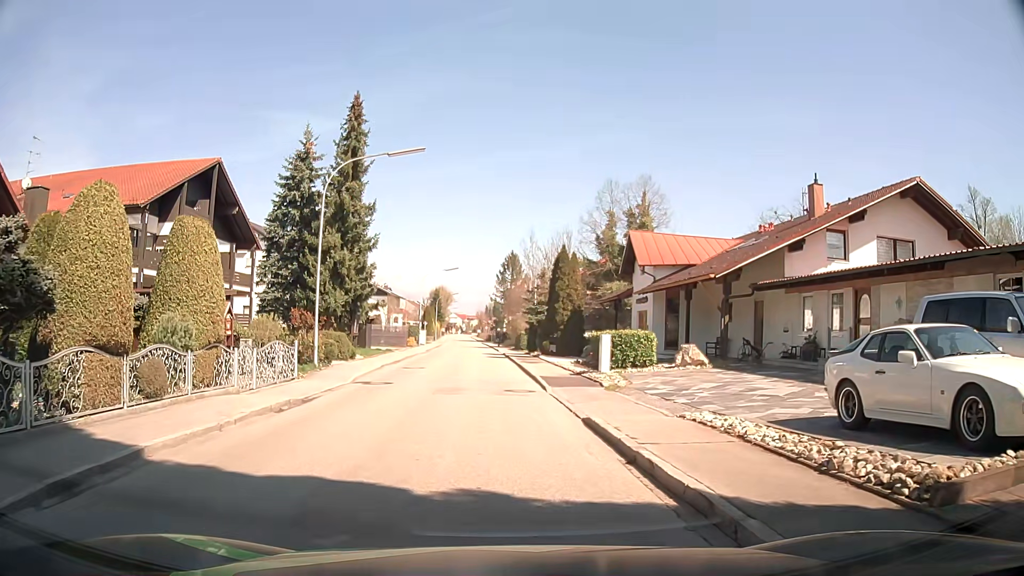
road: residential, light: Day
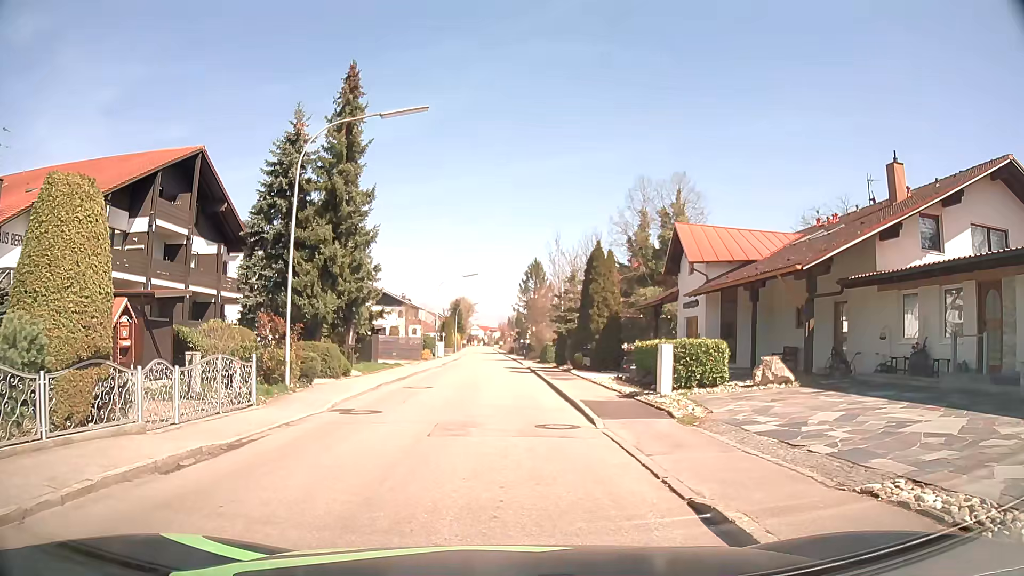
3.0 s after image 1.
(0.0, +5.2) m; -1°
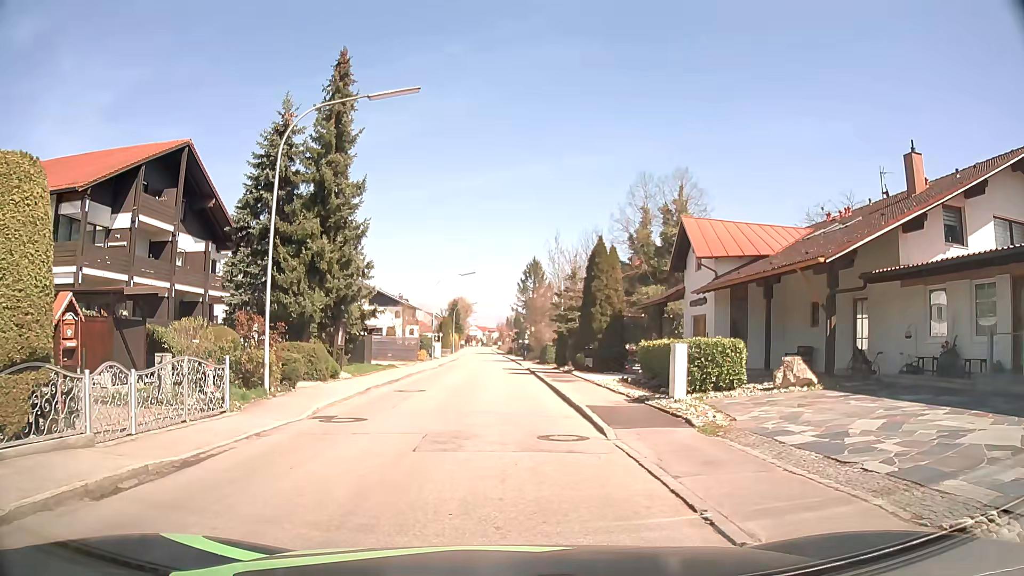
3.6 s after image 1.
(0.0, +1.5) m; -1°
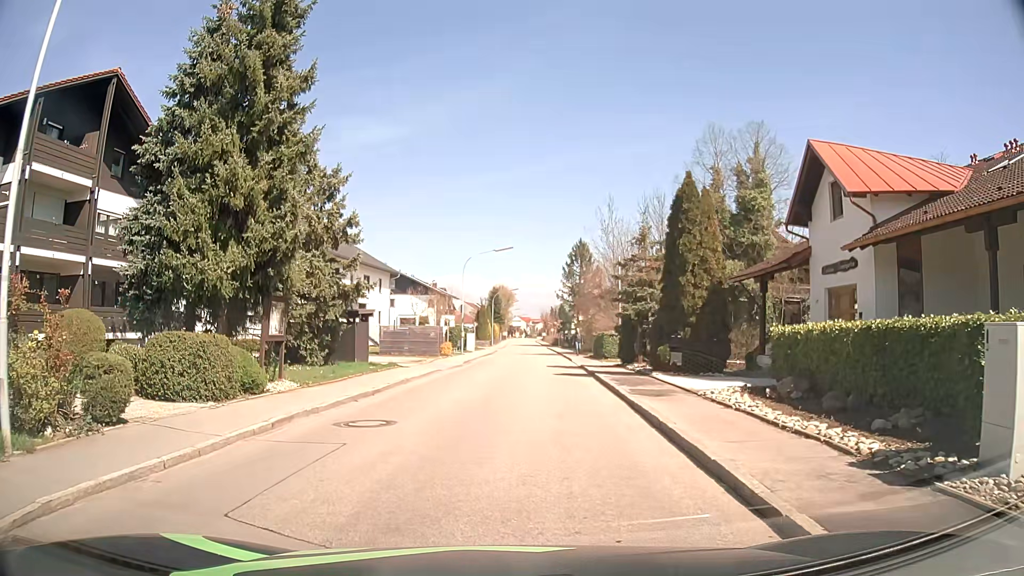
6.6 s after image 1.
(+0.1, +10.2) m; -4°
